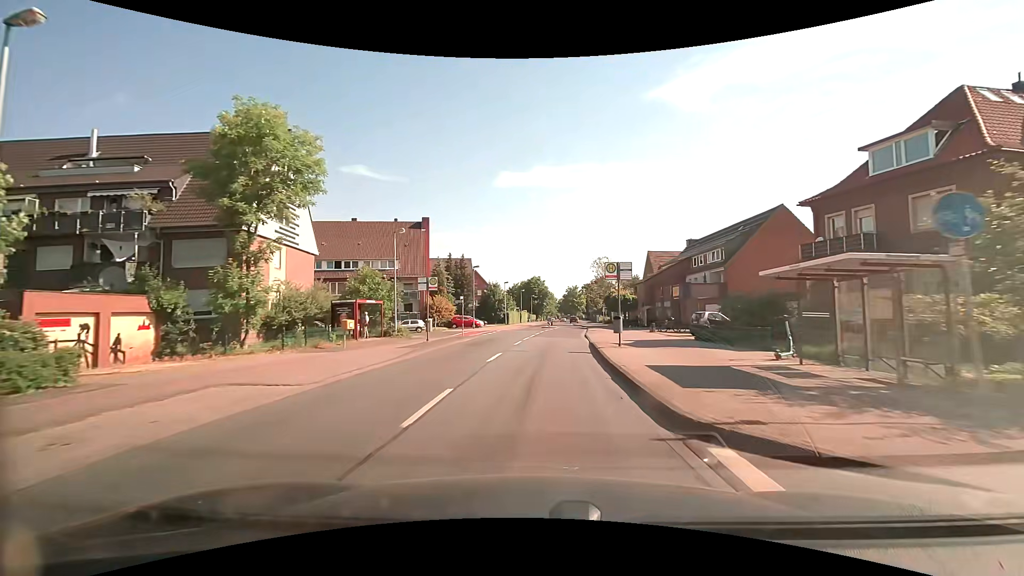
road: tertiary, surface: asphalt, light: Day
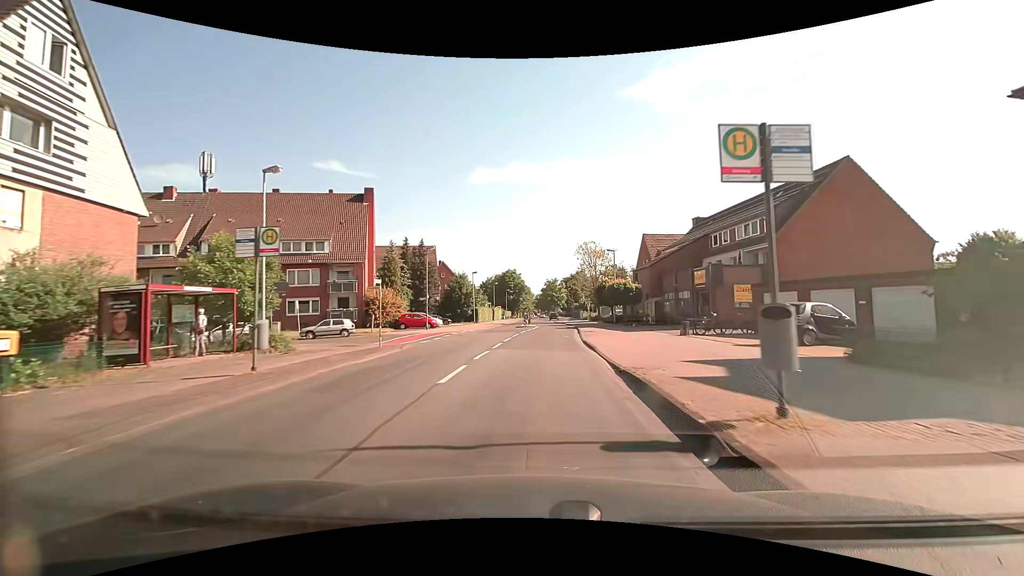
(+0.3, +14.6) m; +3°
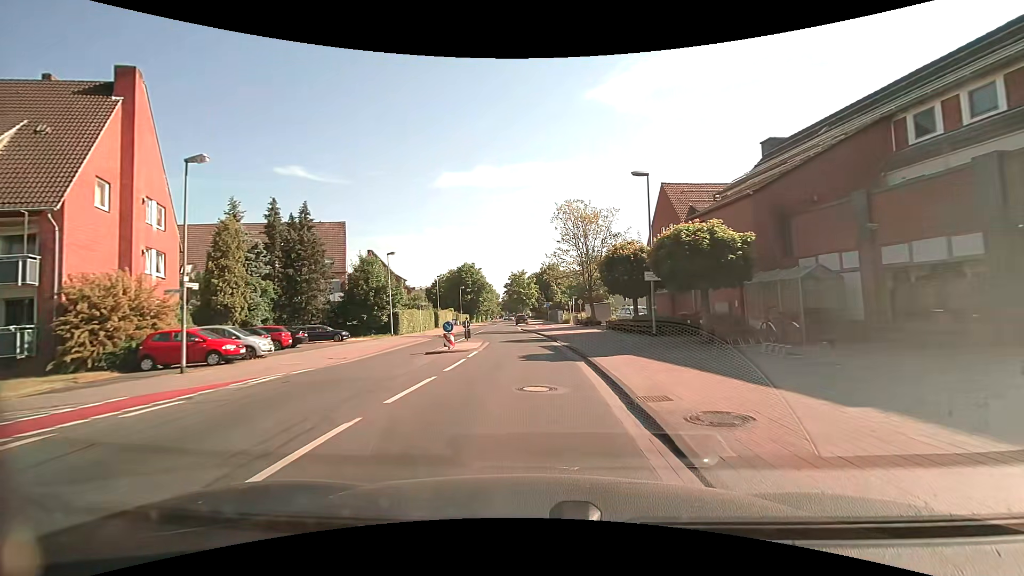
(+1.1, +28.5) m; +4°
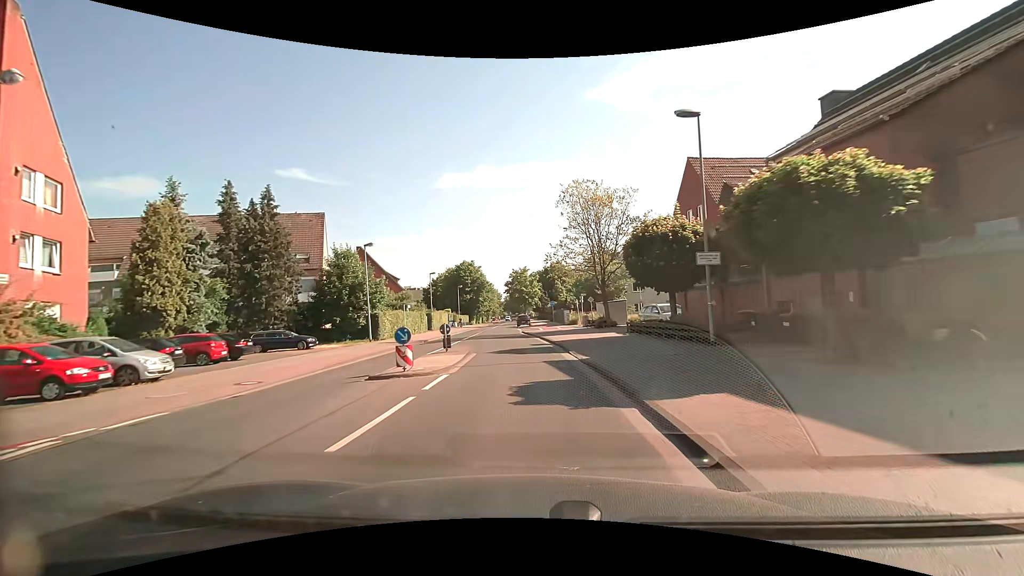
(0.0, +7.0) m; 0°
(0, +10) (-1, +20) (-2, +30) (-3, +40) (-3, +50) (-4, +60) (-4, +70) (-5, +80) (-5, +90) (-6, +100) m
